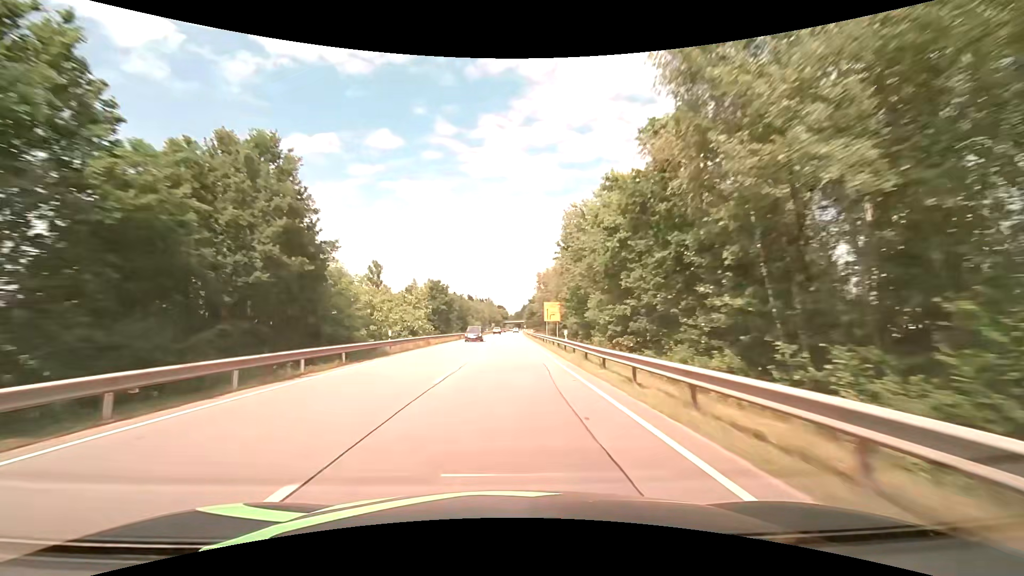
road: primary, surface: asphalt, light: Day
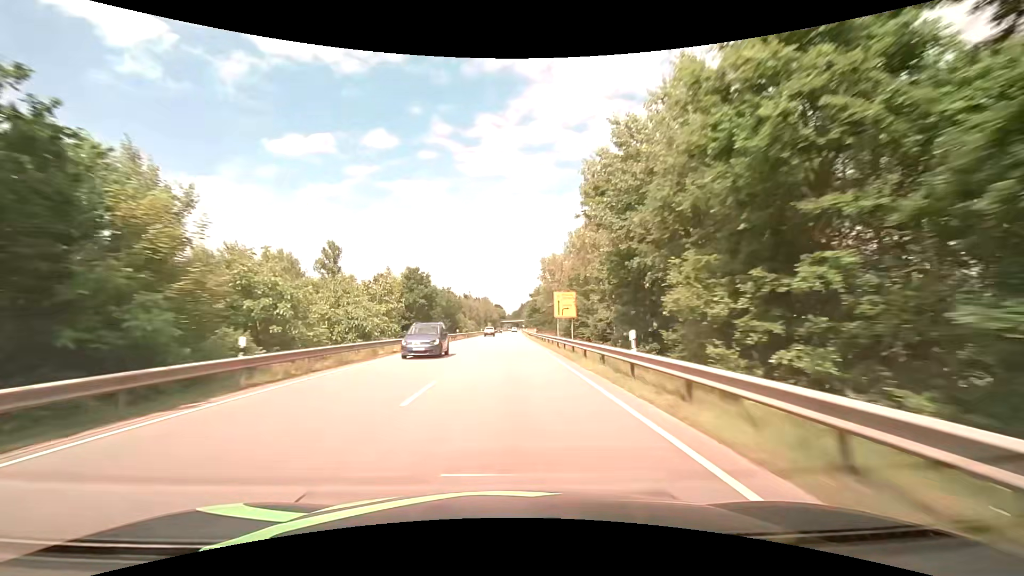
(+0.1, +15.8) m; 0°
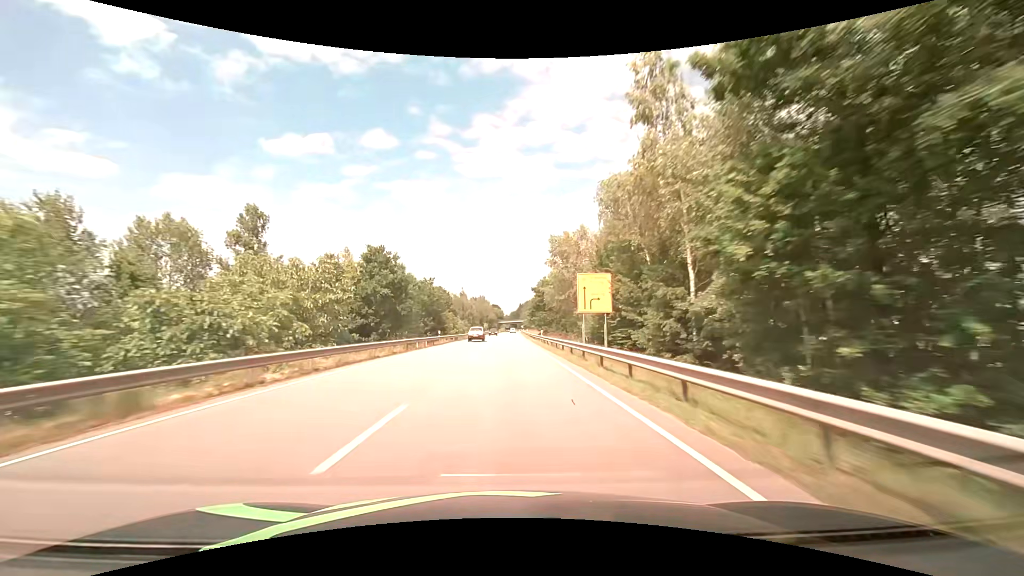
(0.0, +15.8) m; 0°
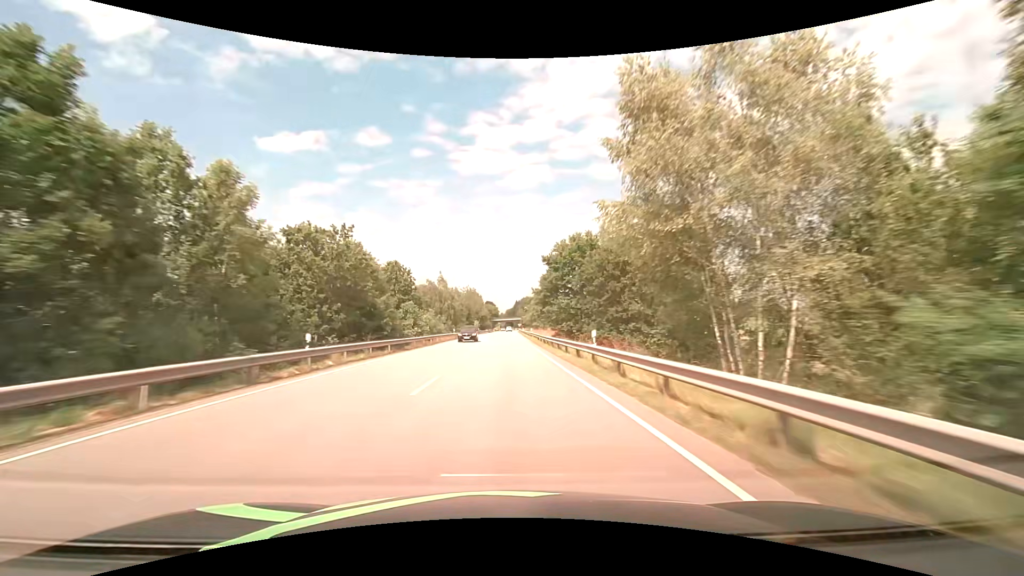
(+0.2, +31.6) m; +1°
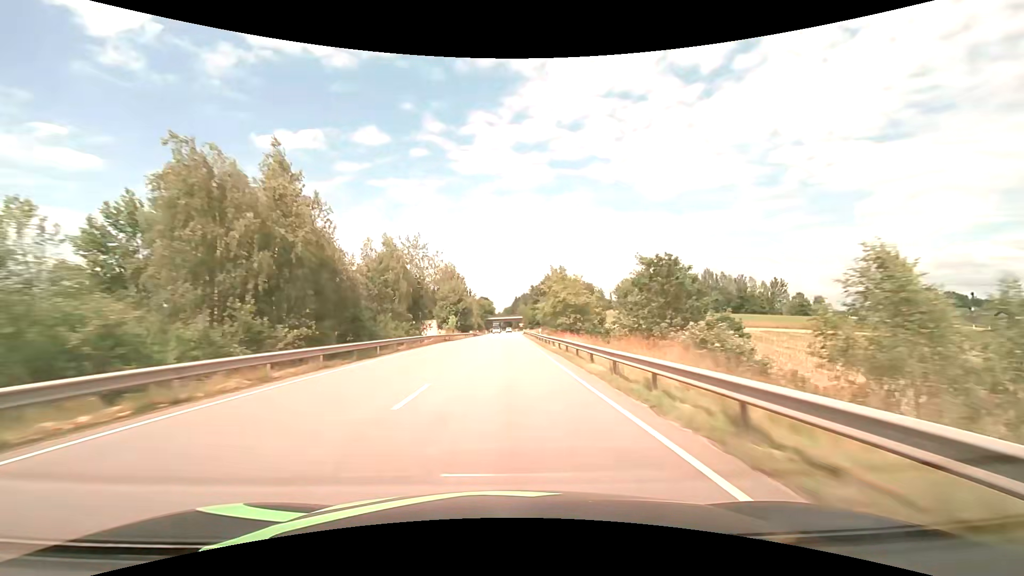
(+0.1, +63.2) m; 0°
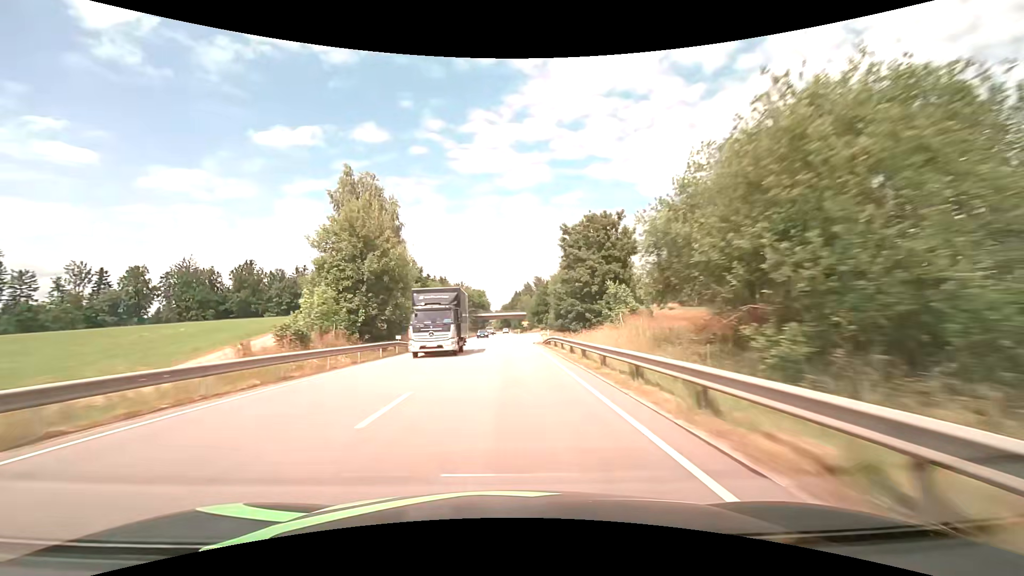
(+0.5, +63.1) m; 0°
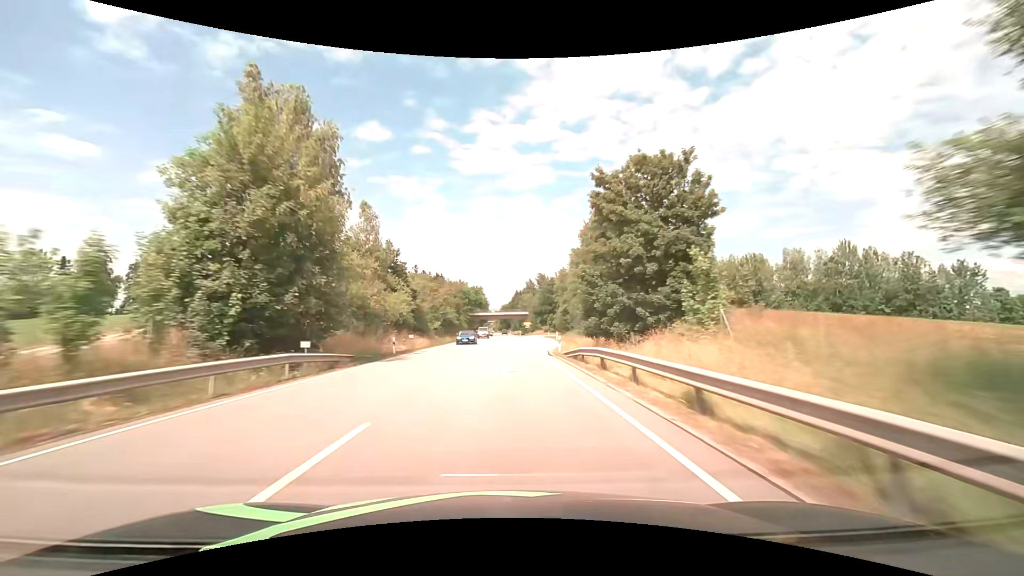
(0.0, +15.8) m; 0°
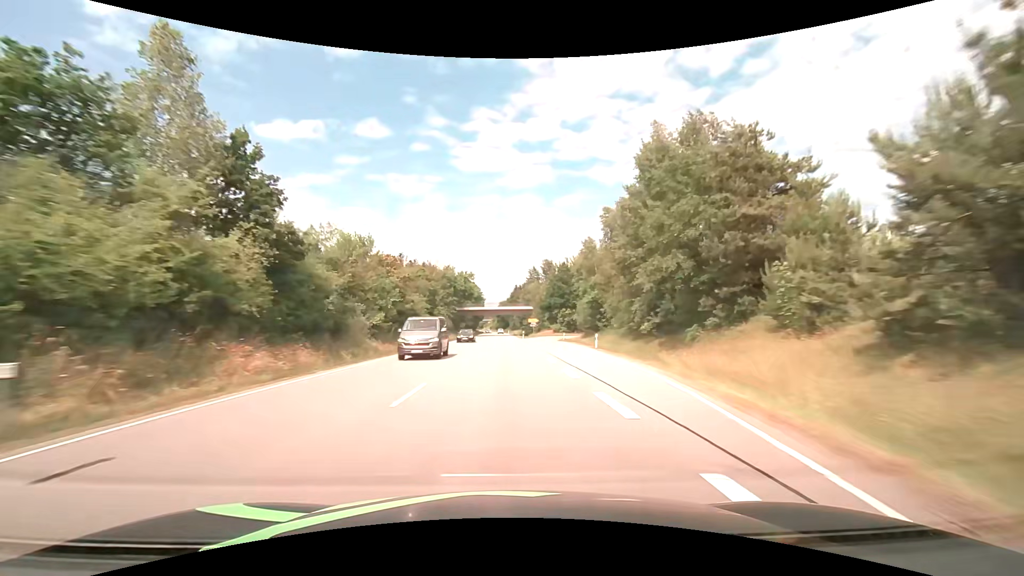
(+0.1, +31.6) m; 0°
(0, +10) (0, +20) (0, +30) (0, +40) (0, +50) (0, +60) (0, +70) (0, +80) (0, +90) (0, +100) m
